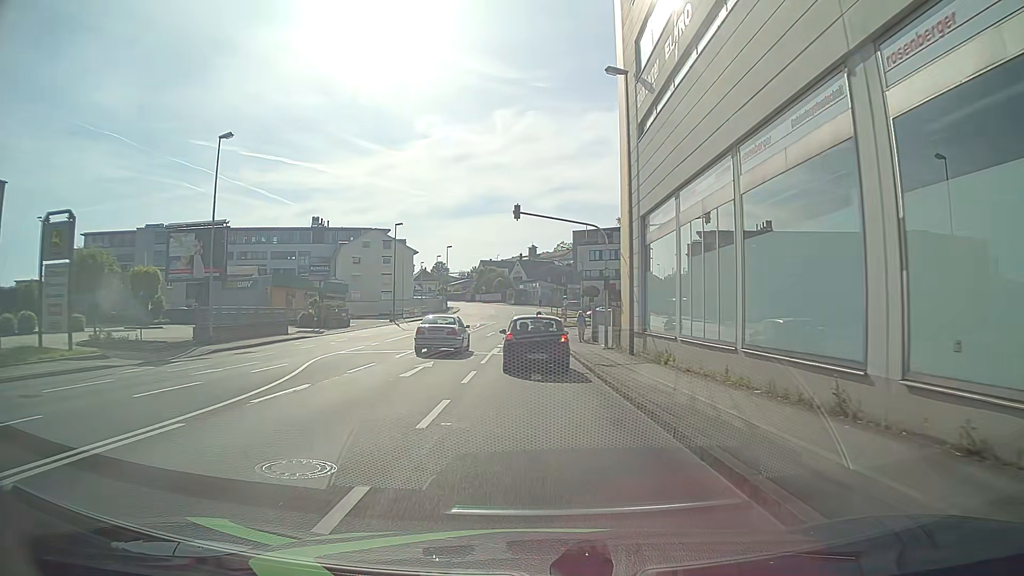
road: tertiary_link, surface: asphalt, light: Day
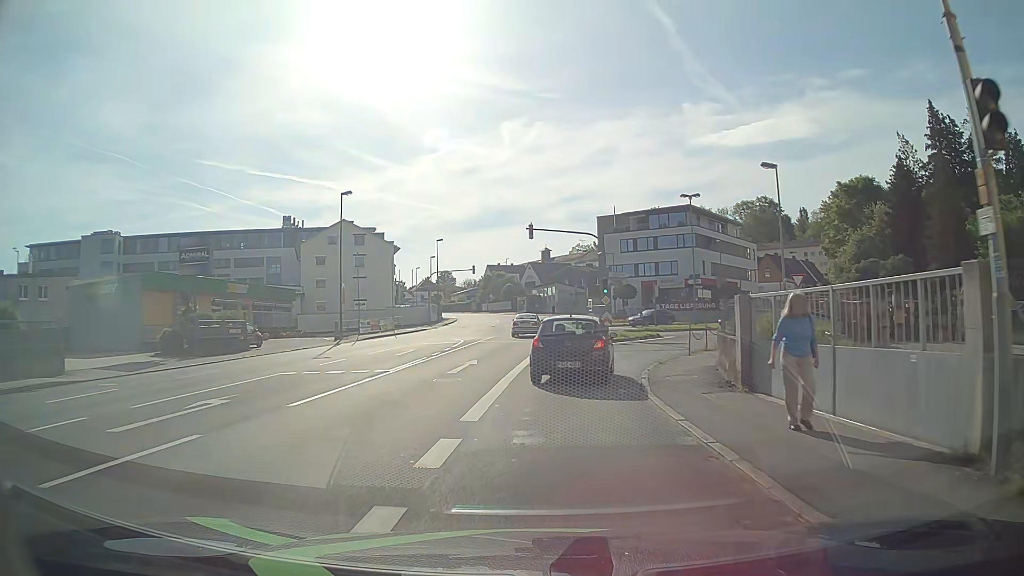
(-0.2, +24.6) m; -1°
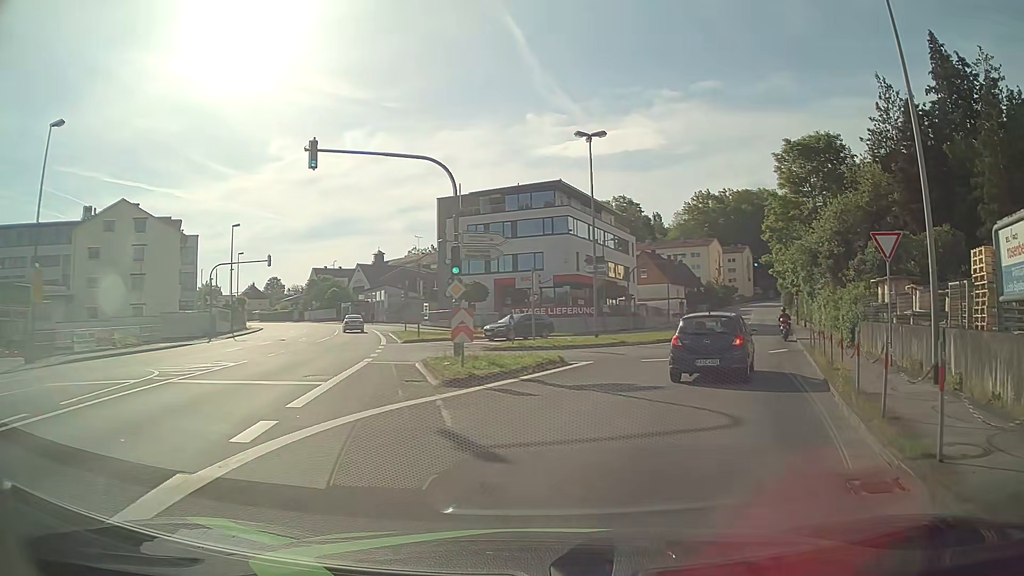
(+1.2, +20.1) m; +13°
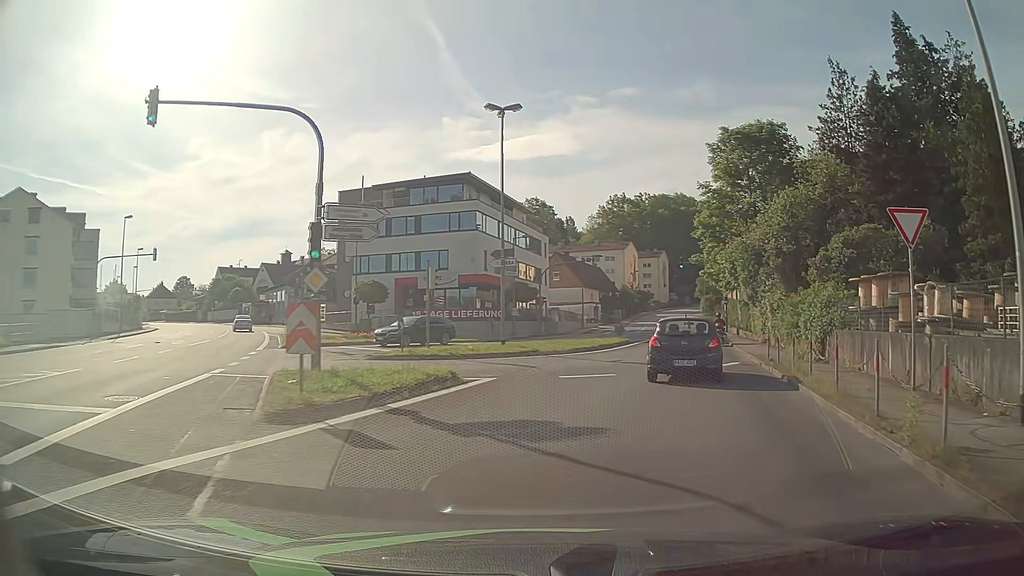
(+0.3, +4.9) m; +7°
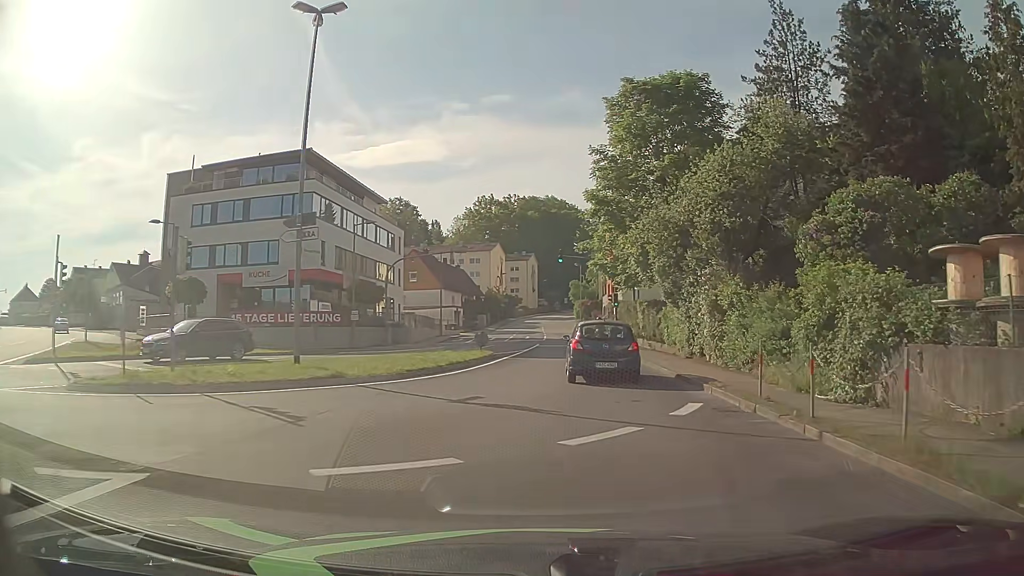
(+1.2, +10.3) m; +12°
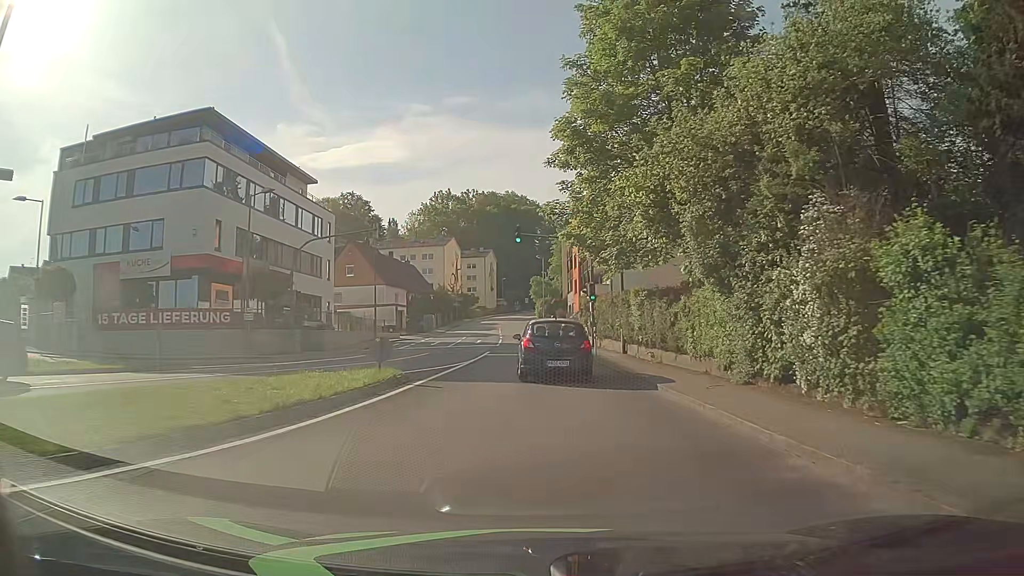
(+0.5, +11.0) m; +3°
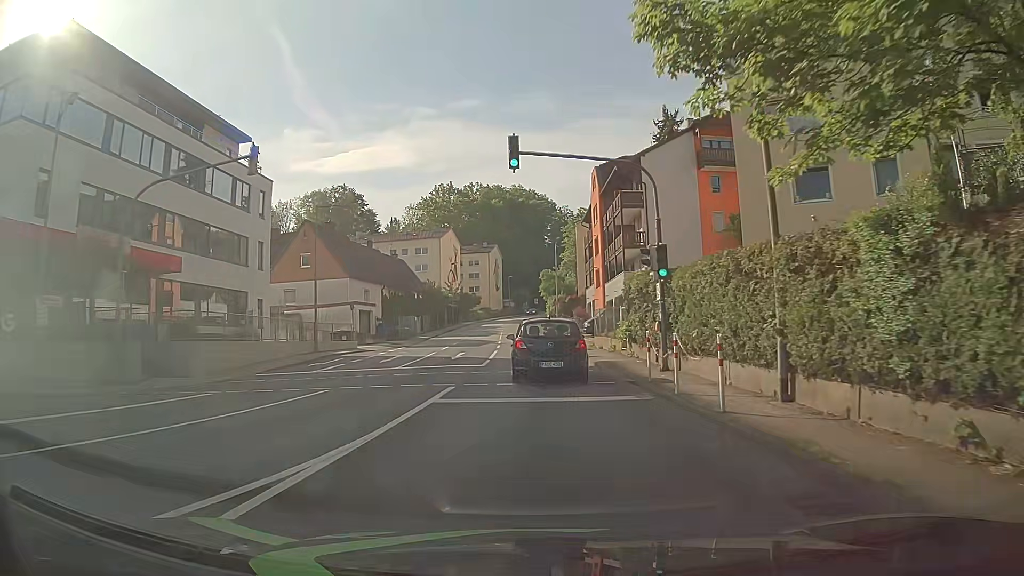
(-0.1, +16.3) m; -1°
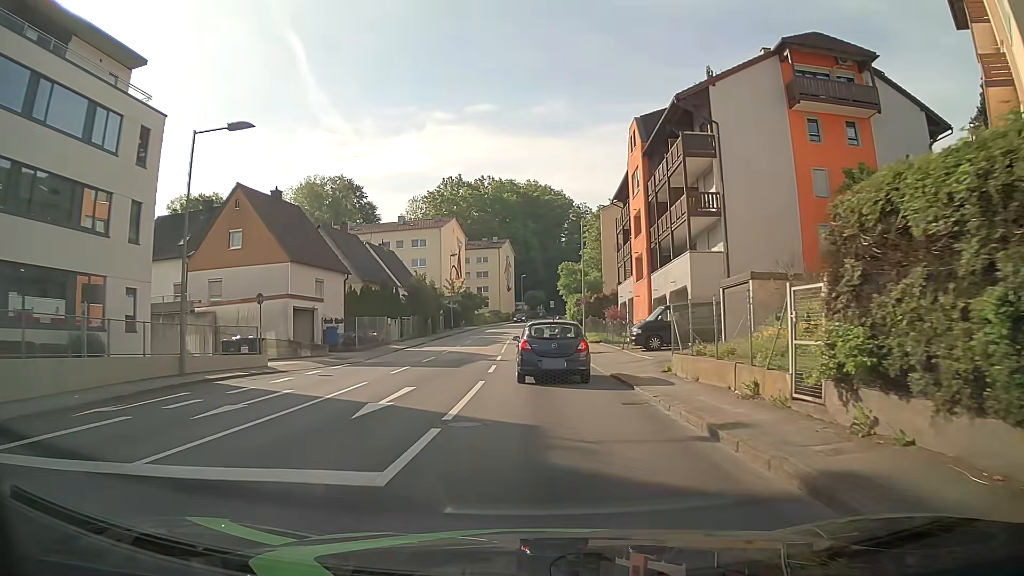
(-0.2, +15.8) m; -2°
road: tertiary
(0, +10) (0, +20) (0, +30) (0, +40) (0, +50) (0, +60) (0, +70) (+1, +80) (+2, +90) (+3, +100) m
